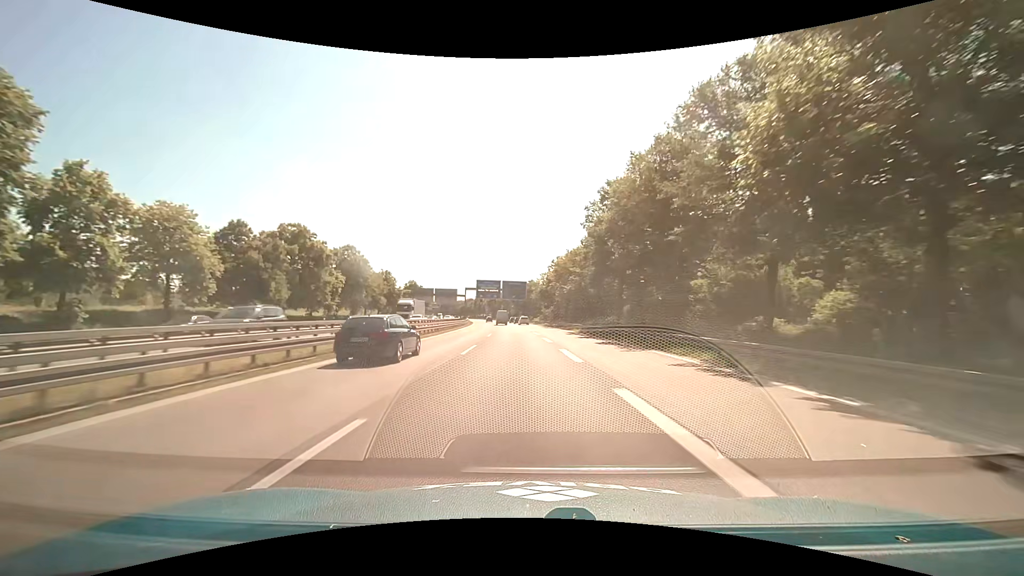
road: motorway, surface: asphalt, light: Day
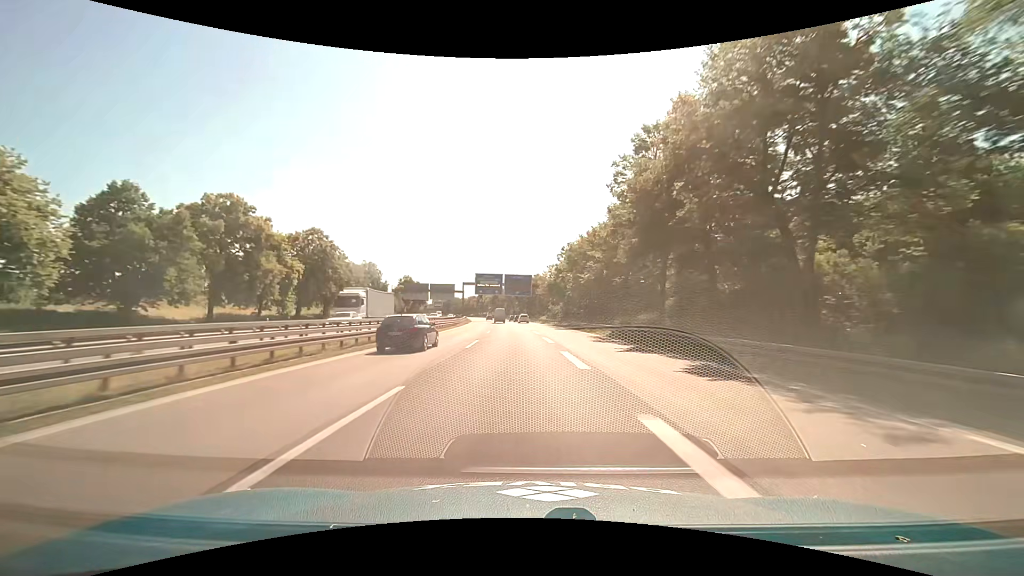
(-0.1, +14.7) m; -1°
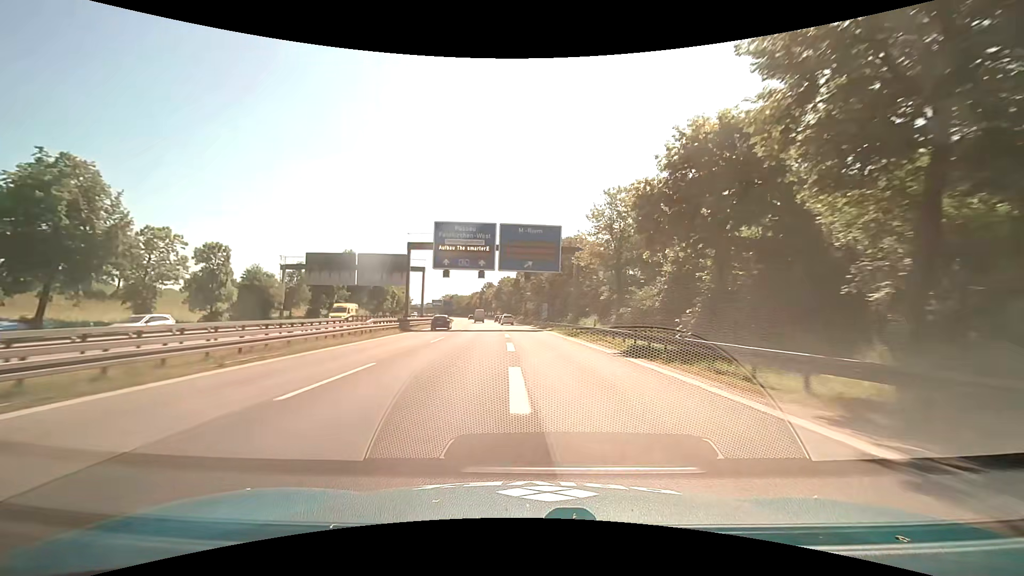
(-0.9, +65.4) m; -2°
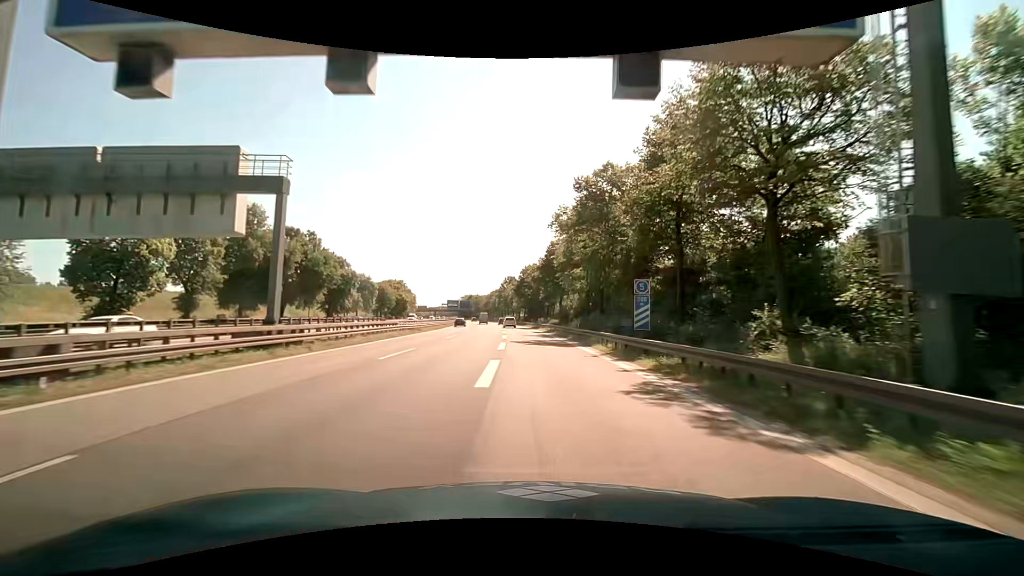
(-1.5, +45.1) m; -3°
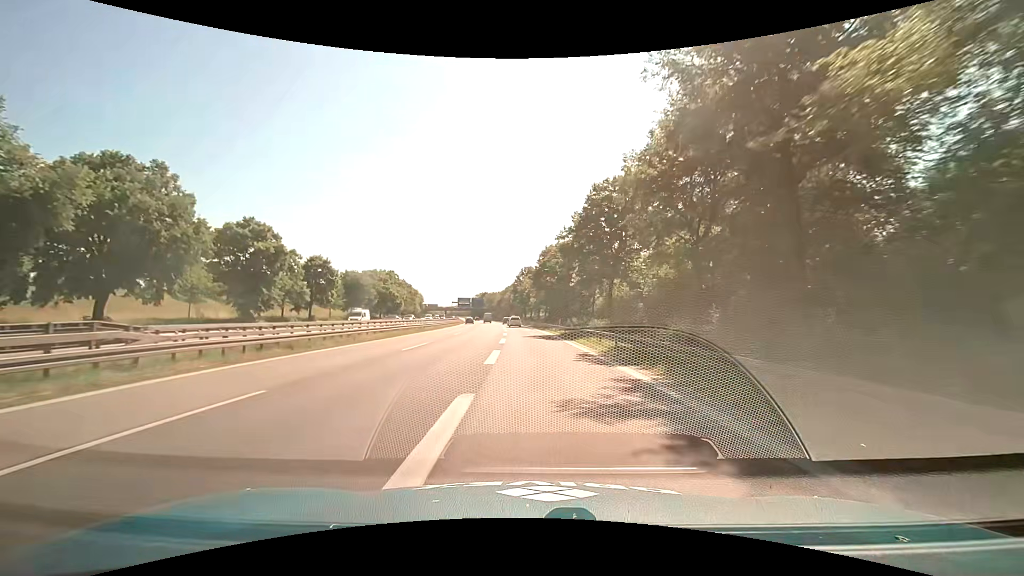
(-0.6, +31.7) m; -3°
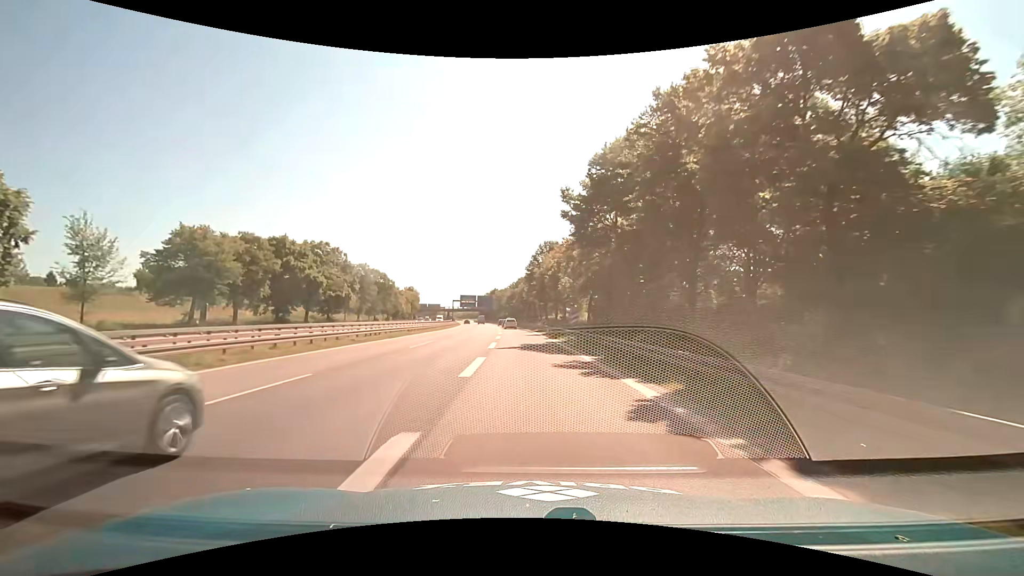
(-0.6, +51.3) m; -1°
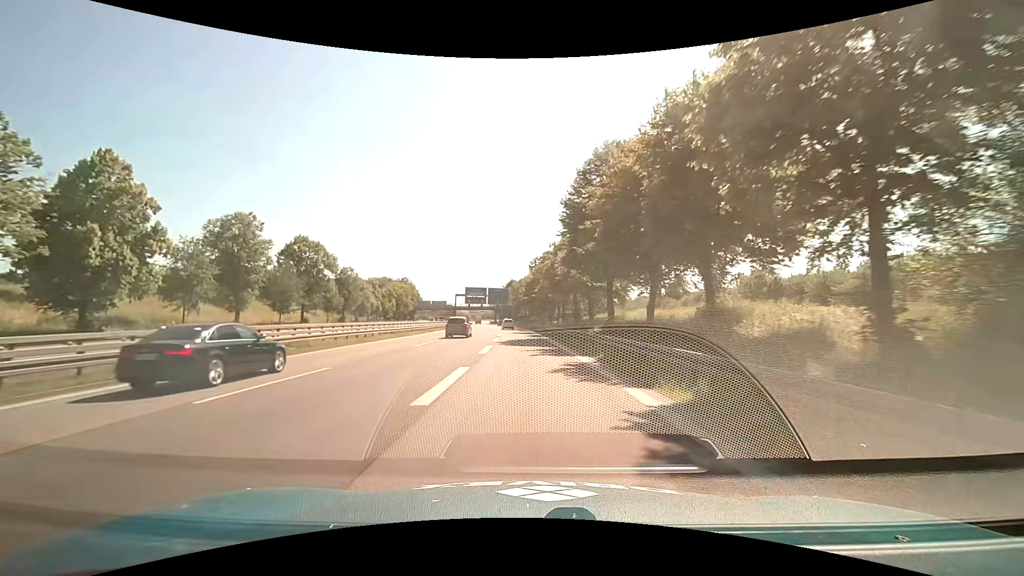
(-1.4, +52.6) m; -3°
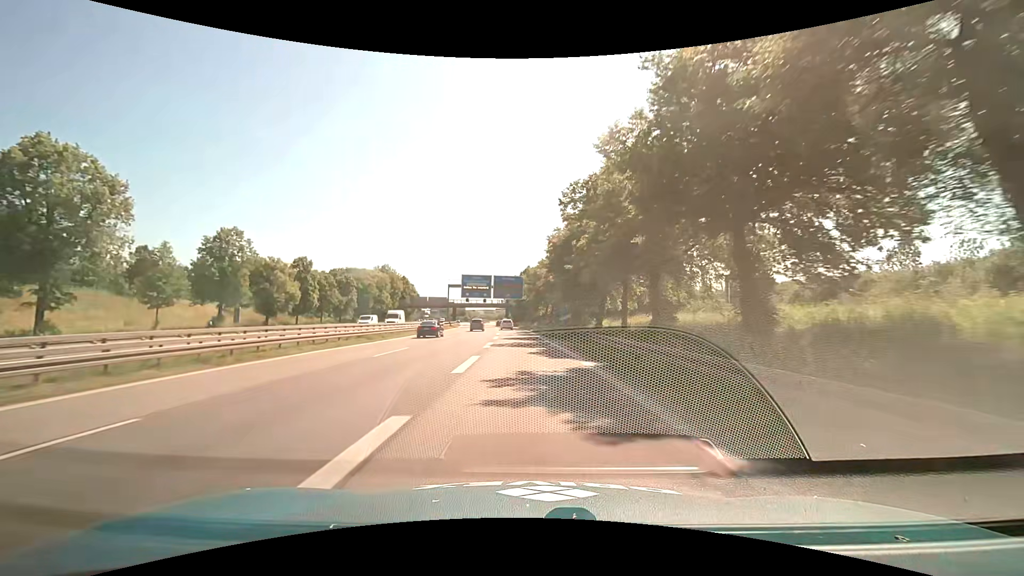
(-0.9, +43.9) m; -2°
(0, +10) (0, +20) (0, +30) (-1, +40) (-1, +50) (-2, +60) (-2, +70) (-3, +80) (-4, +90) (-5, +100) m
